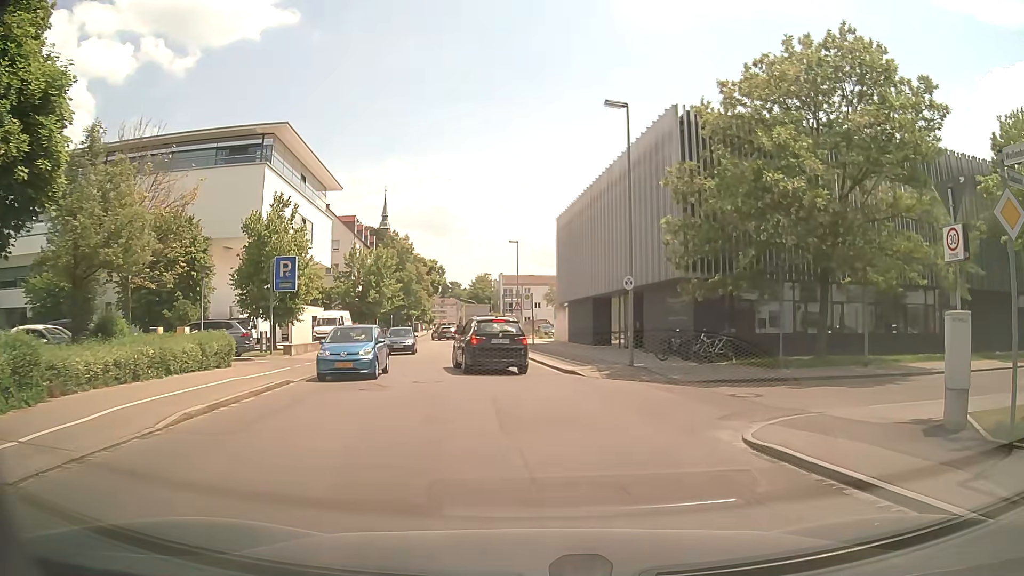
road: tertiary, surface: asphalt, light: Day
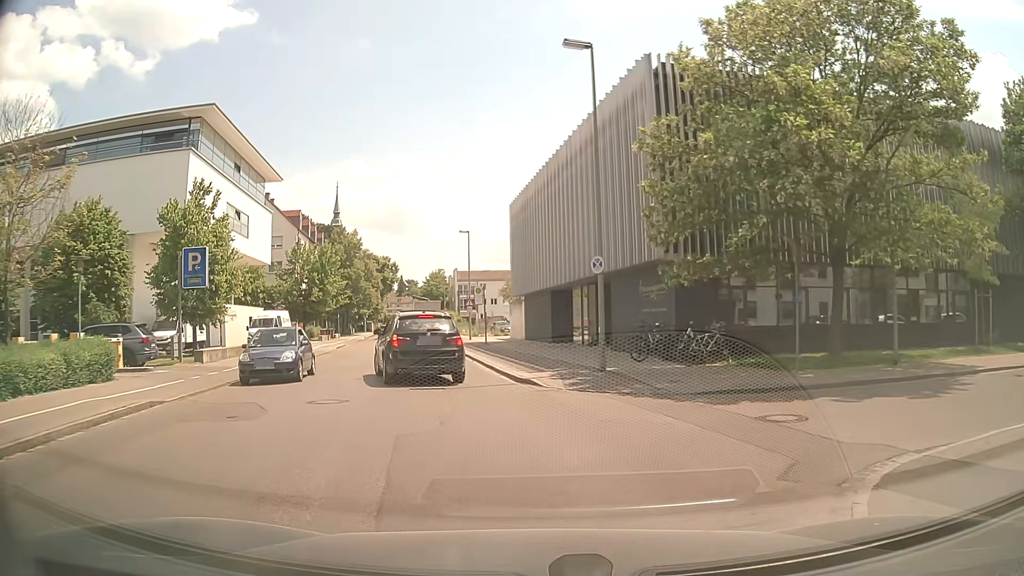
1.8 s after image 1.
(+0.3, +4.6) m; +6°
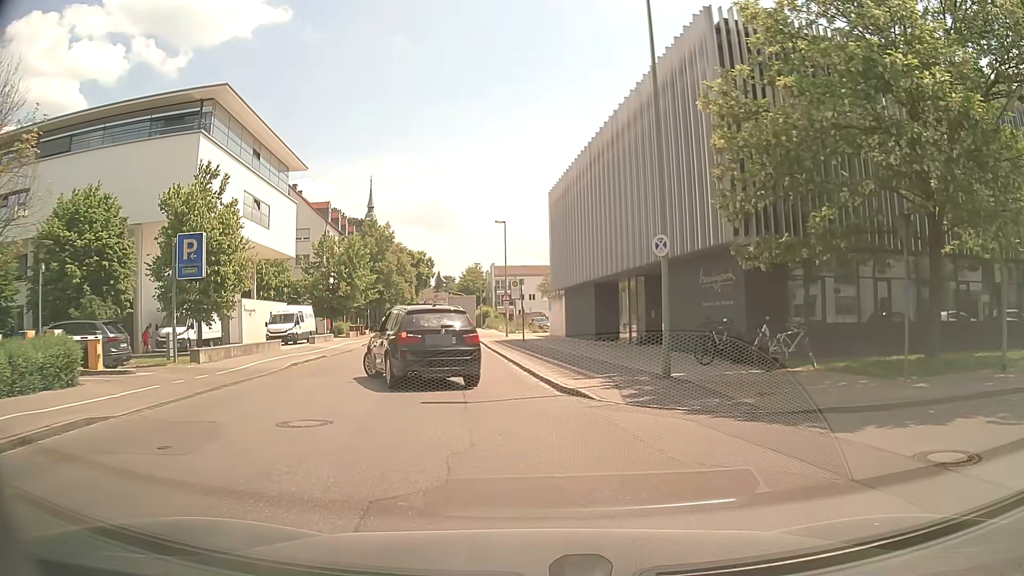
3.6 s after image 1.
(-0.1, +3.1) m; -2°
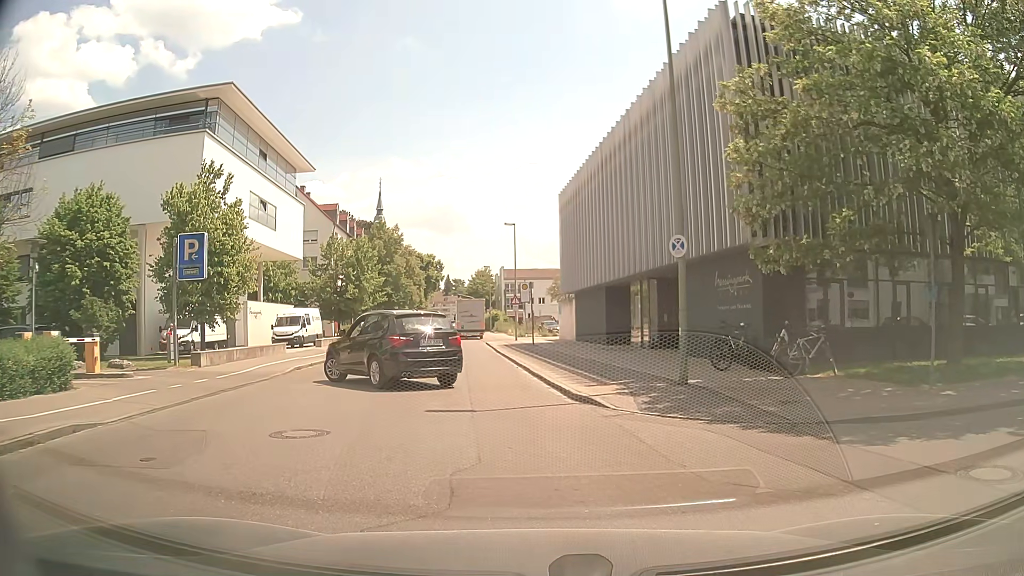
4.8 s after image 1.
(0.0, +0.6) m; 0°
(-1, +10) (-2, +20) (-4, +30) (-6, +40) (-8, +49) (-11, +59) (-13, +69) (-15, +78) (-15, +88) (-15, +98) m
